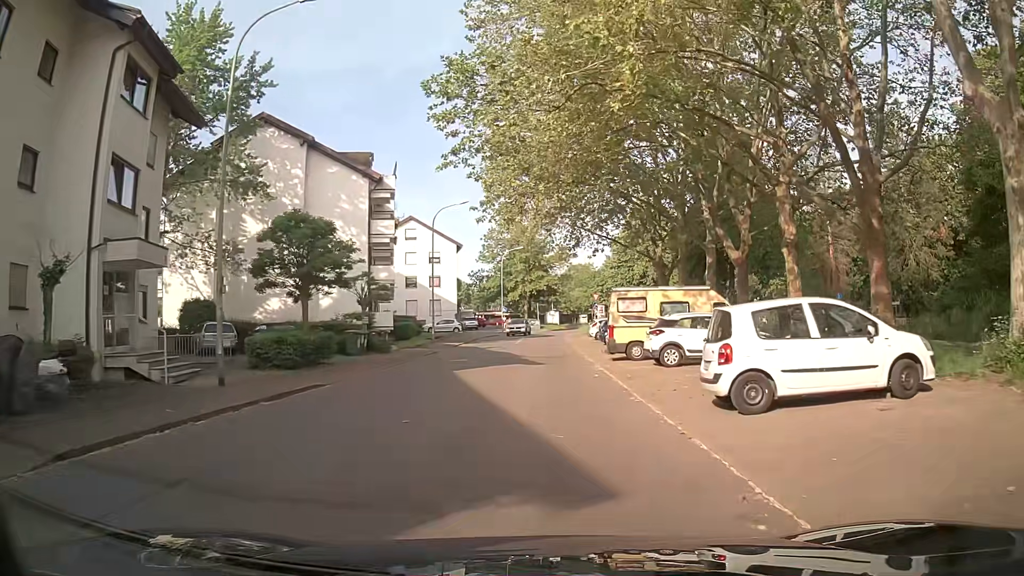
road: residential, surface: asphalt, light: Day
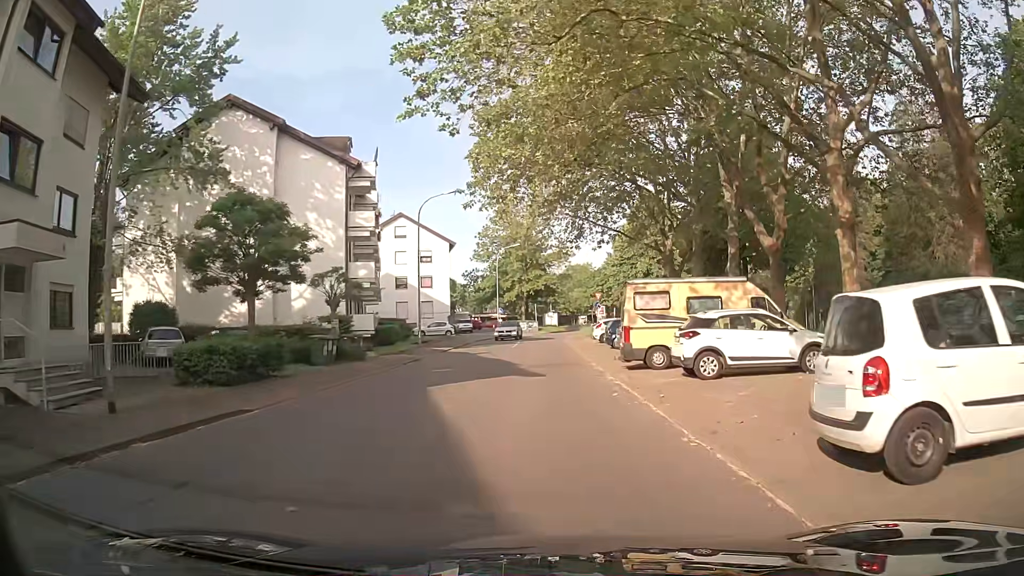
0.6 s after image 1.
(+0.2, +4.5) m; +2°
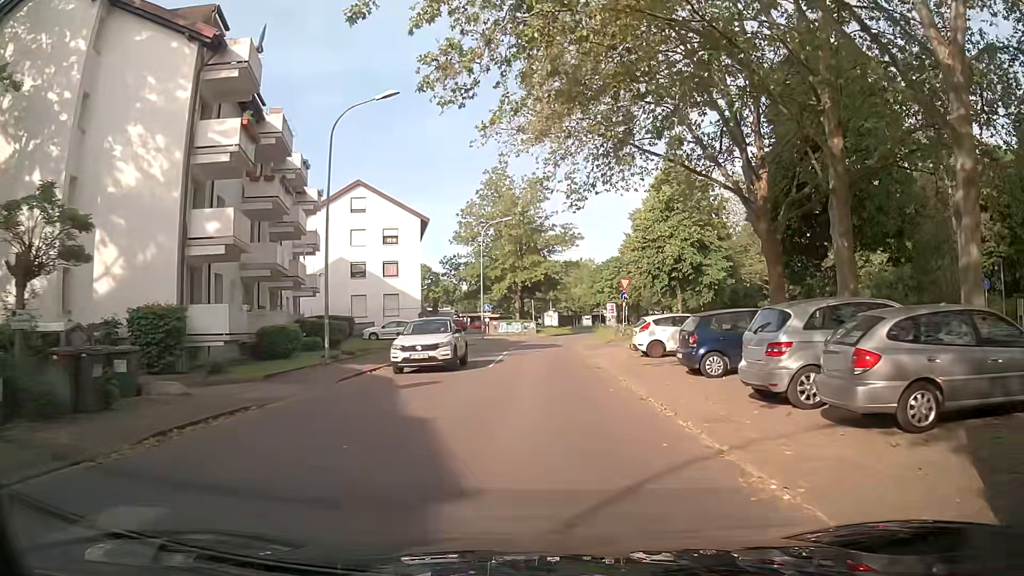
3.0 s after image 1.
(0.0, +17.7) m; 0°
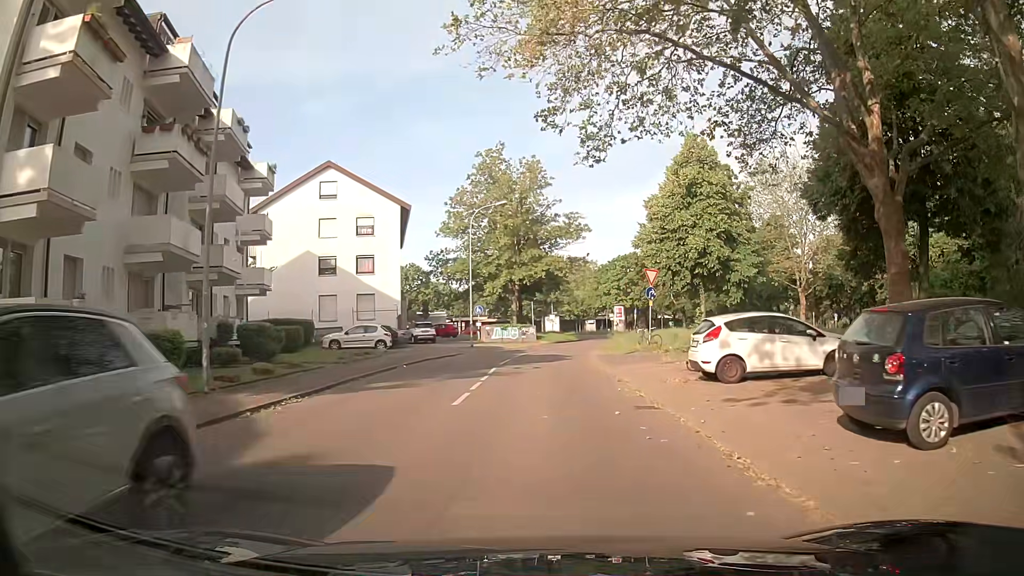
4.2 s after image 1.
(0.0, +8.8) m; 0°
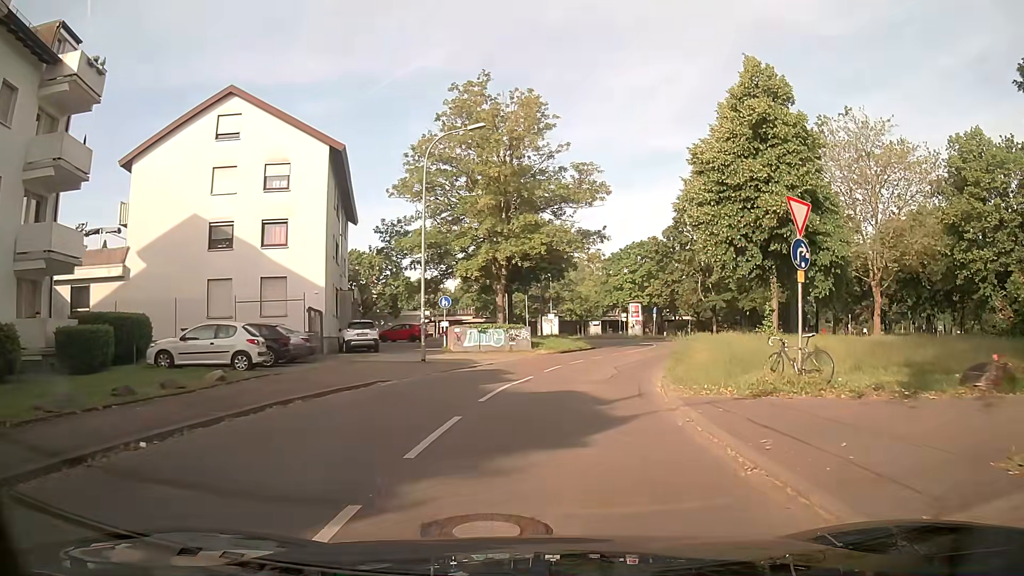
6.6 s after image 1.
(0.0, +17.2) m; +1°
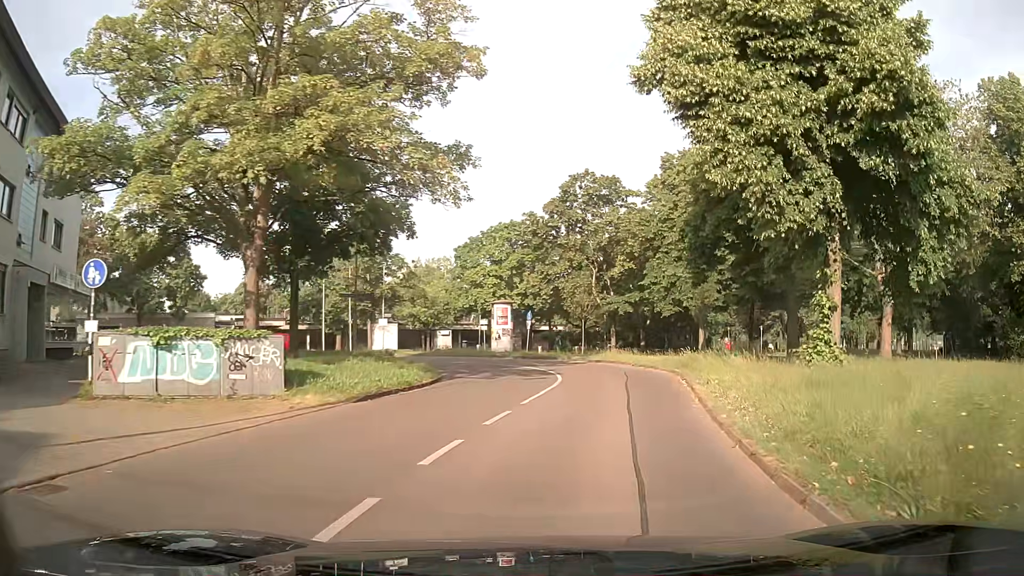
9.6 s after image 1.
(+1.3, +20.6) m; +12°
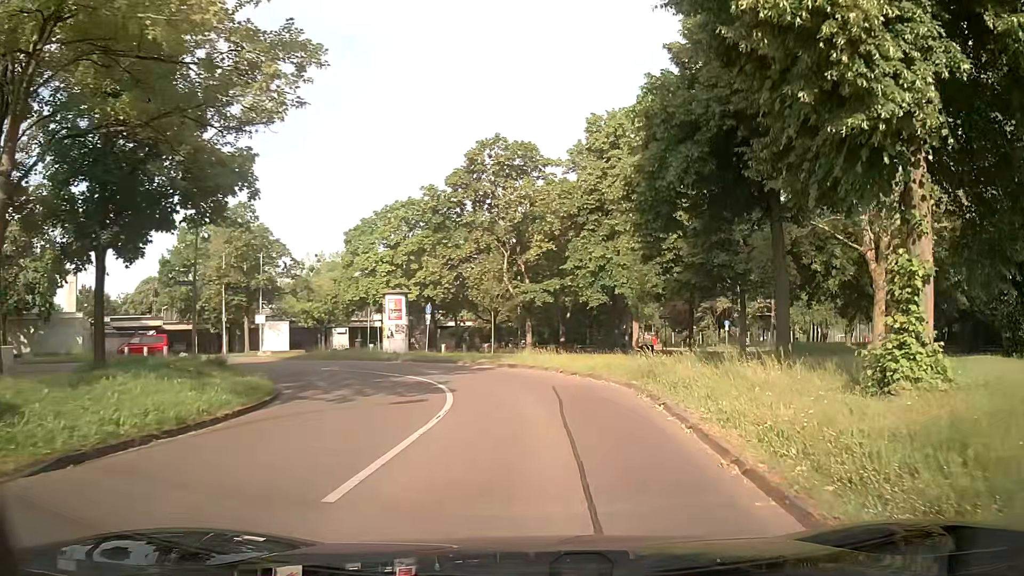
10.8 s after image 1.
(+0.5, +8.0) m; +7°
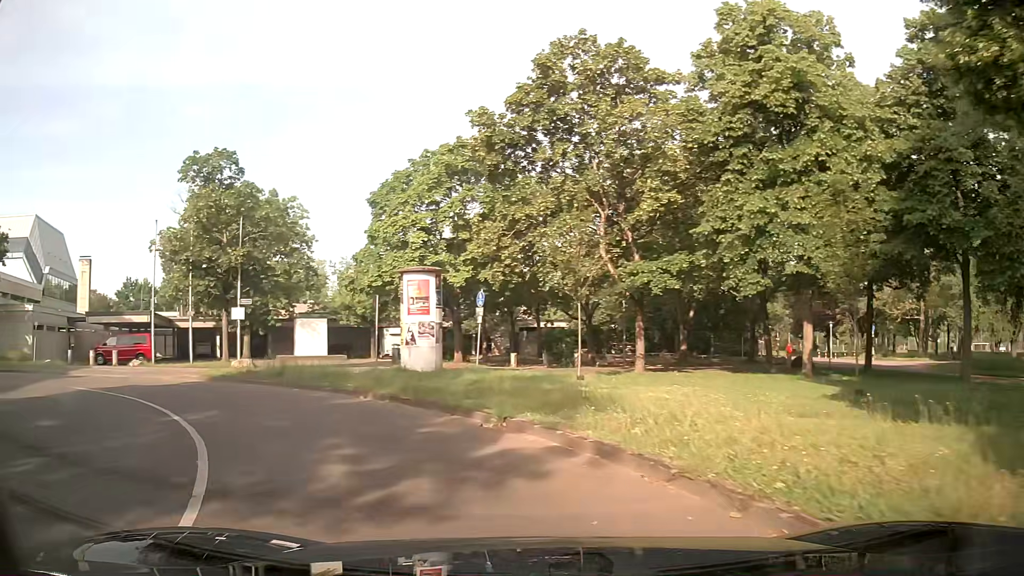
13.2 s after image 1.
(-0.1, +15.4) m; -8°
(-2, +10) (-10, +16) (-19, +19) (-29, +16) (-38, +12) (-47, +8) (-56, +3) (-65, -1) (-74, -5) (-83, -9) m
